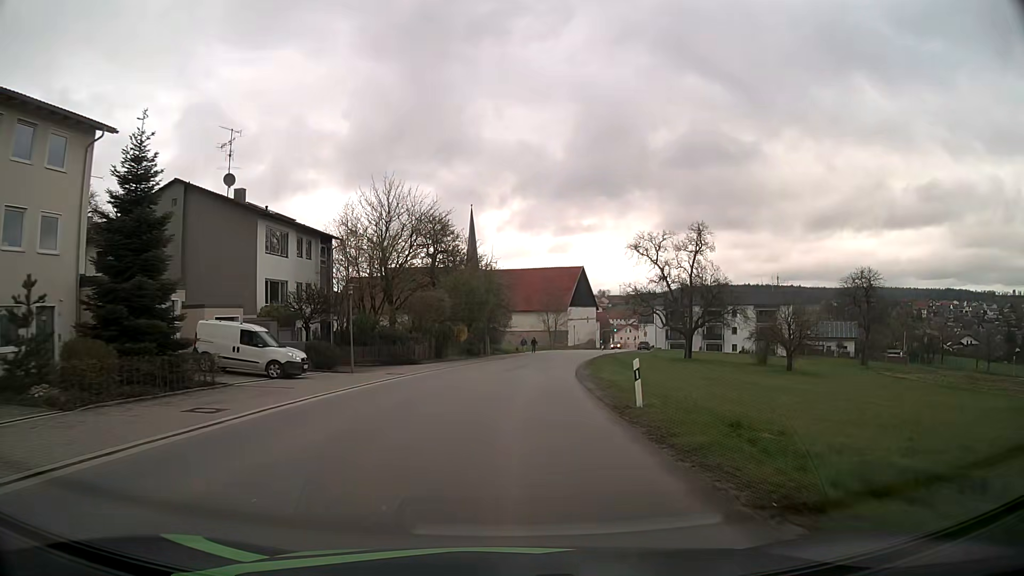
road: tertiary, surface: asphalt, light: Day
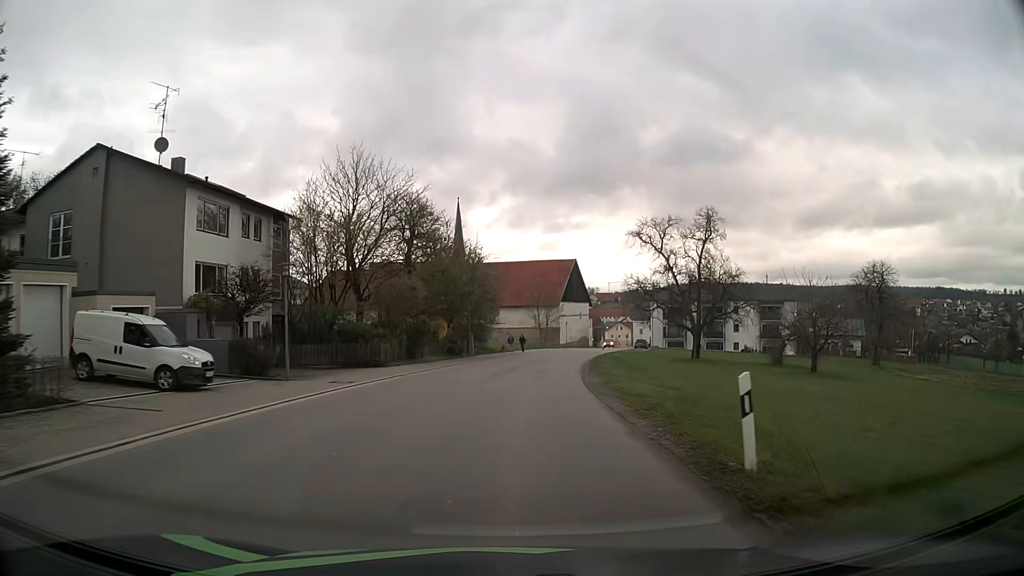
(+0.1, +7.3) m; +1°
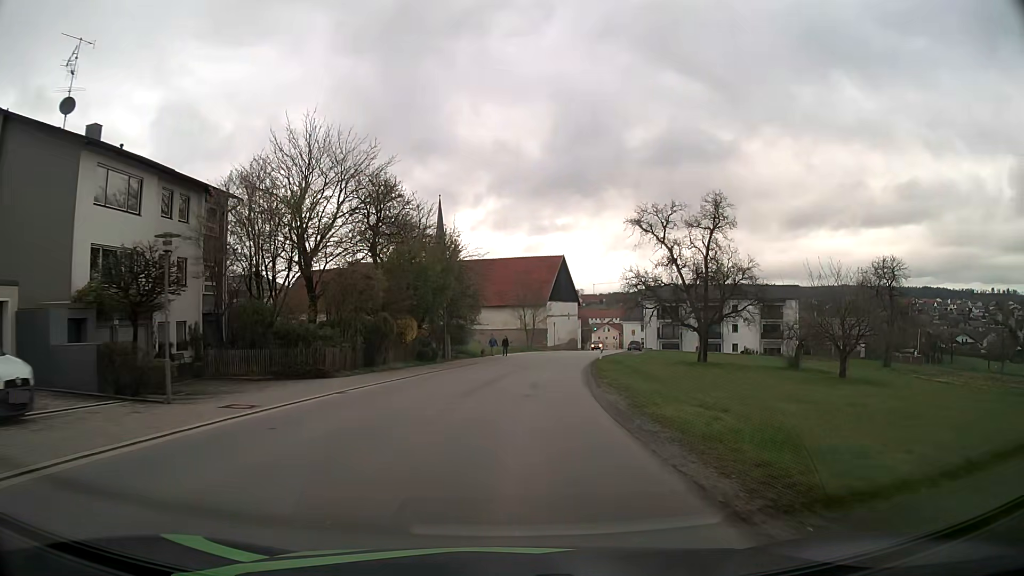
(+0.1, +7.2) m; +1°
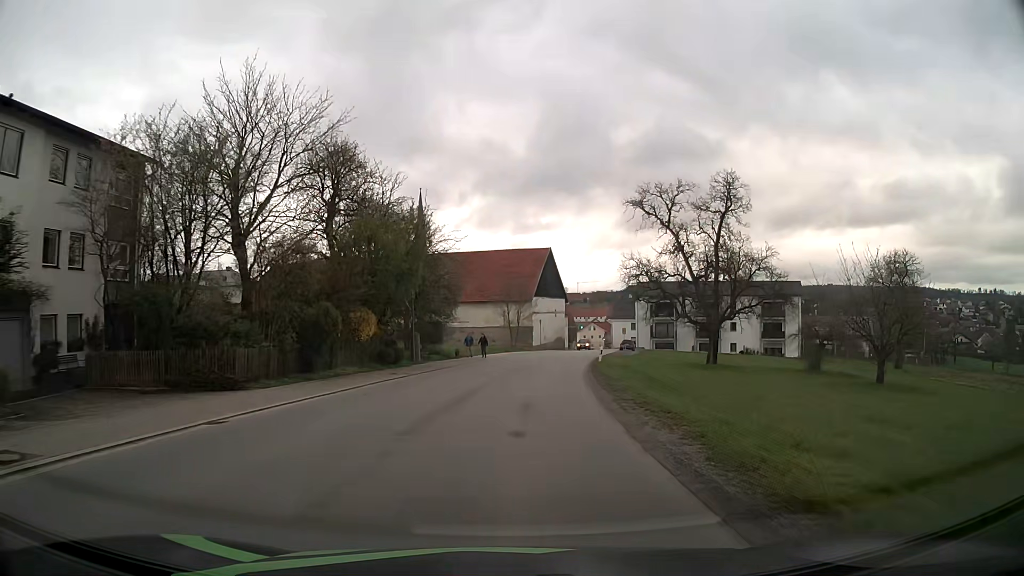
(+0.1, +7.2) m; +2°
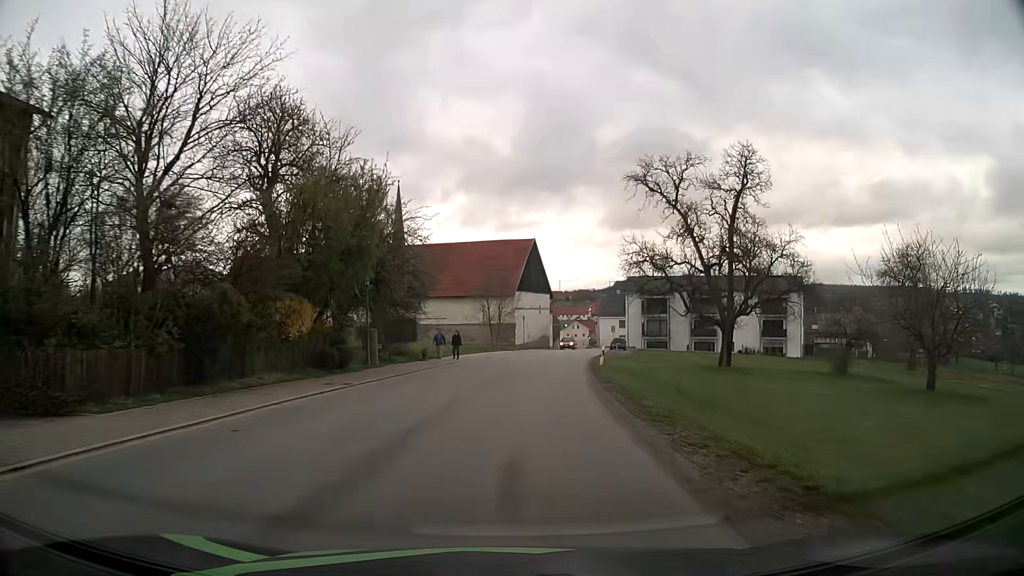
(+0.1, +7.1) m; +2°
